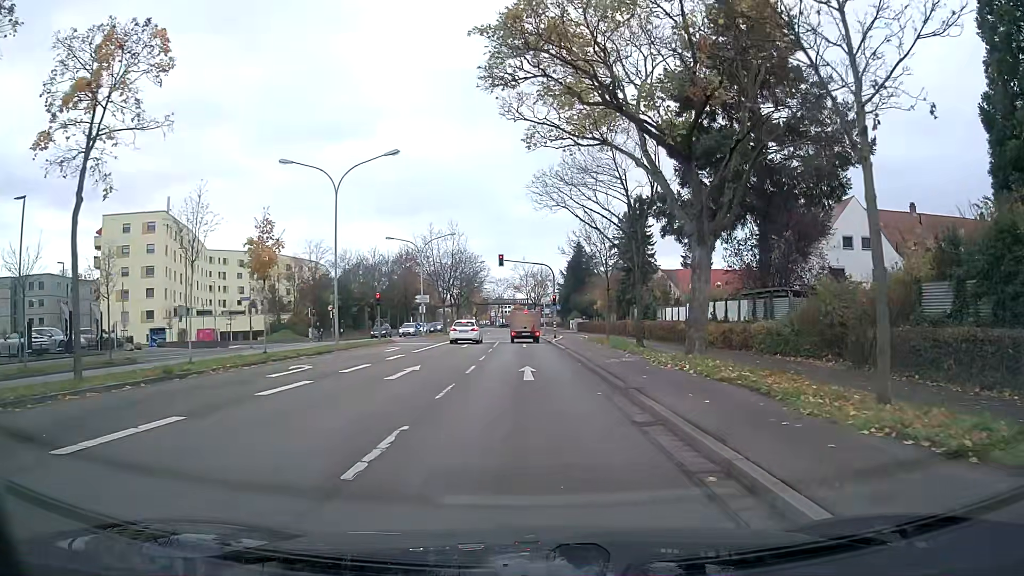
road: primary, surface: asphalt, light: Day
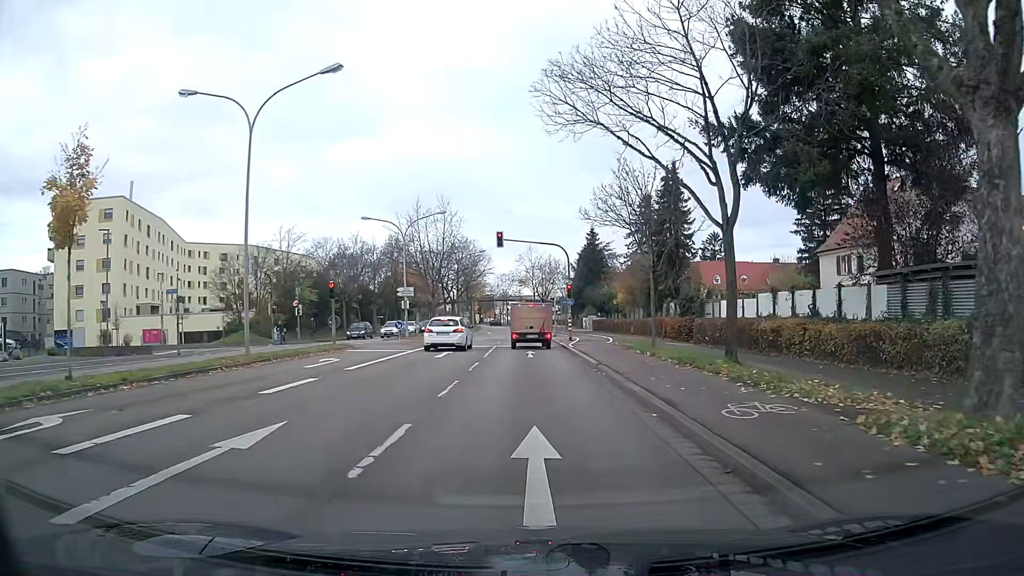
(-0.1, +12.0) m; 0°
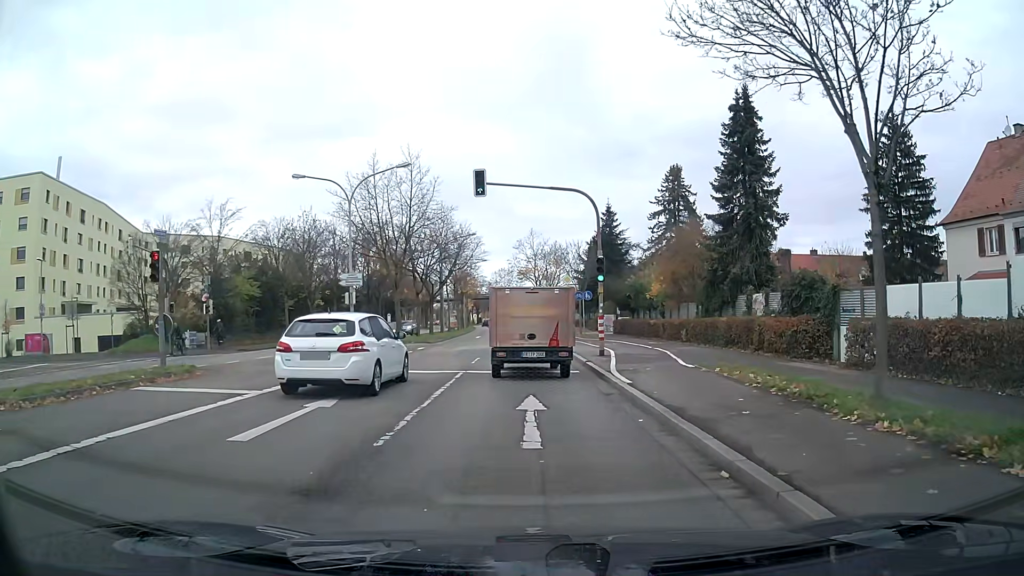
(0.0, +16.5) m; 0°
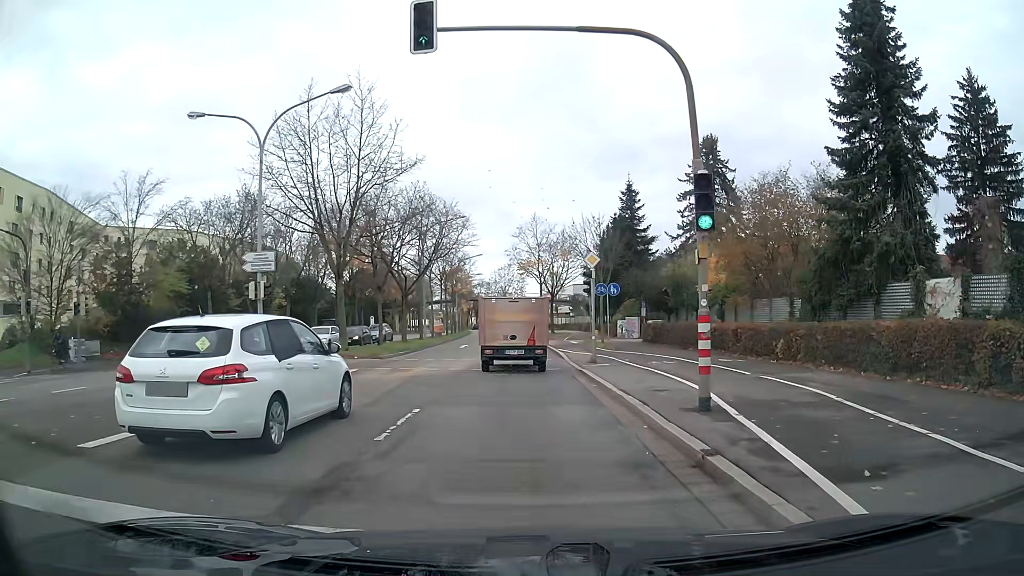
(0.0, +13.4) m; 0°
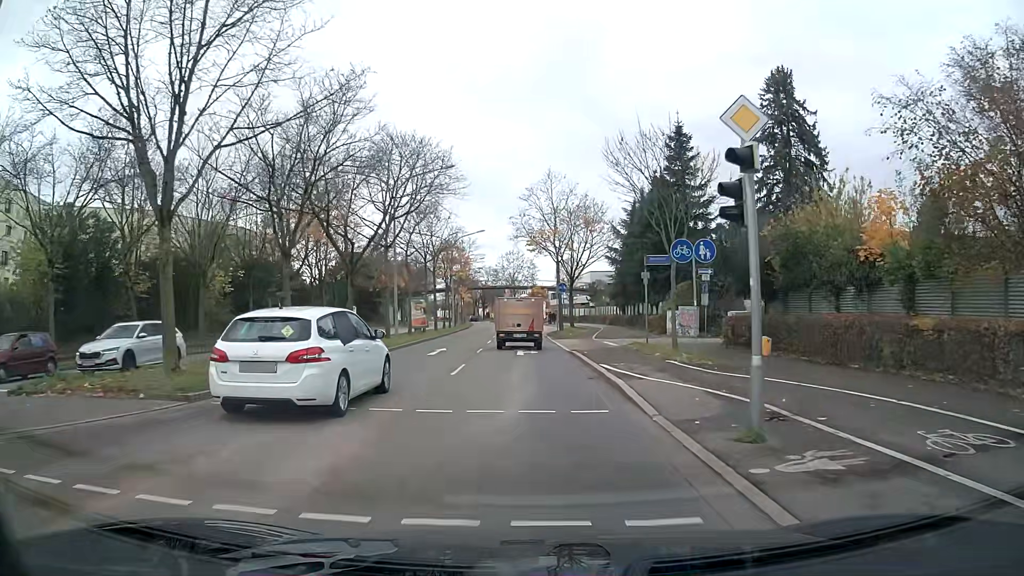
(-0.1, +15.9) m; -1°
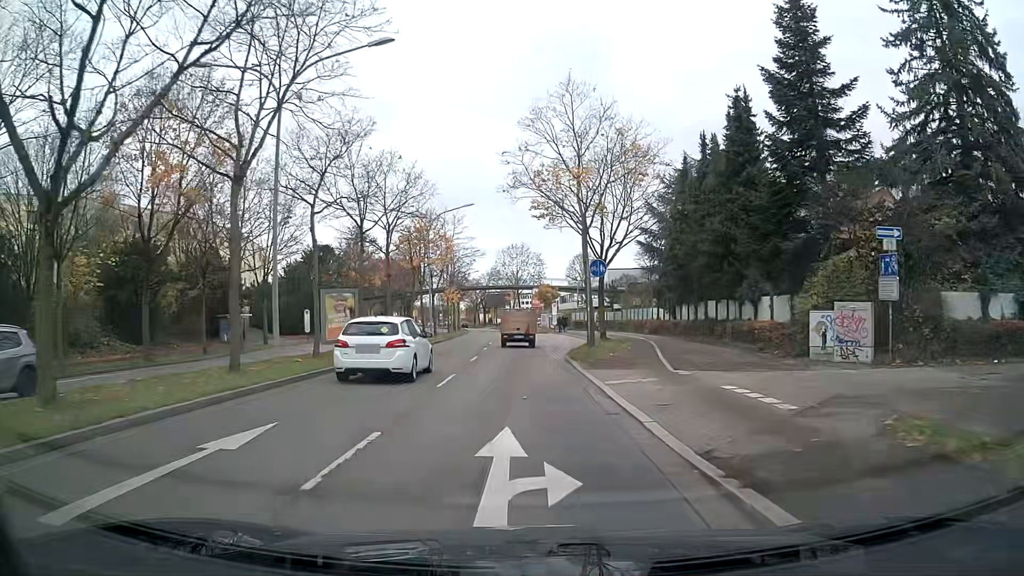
(-0.1, +19.6) m; -1°
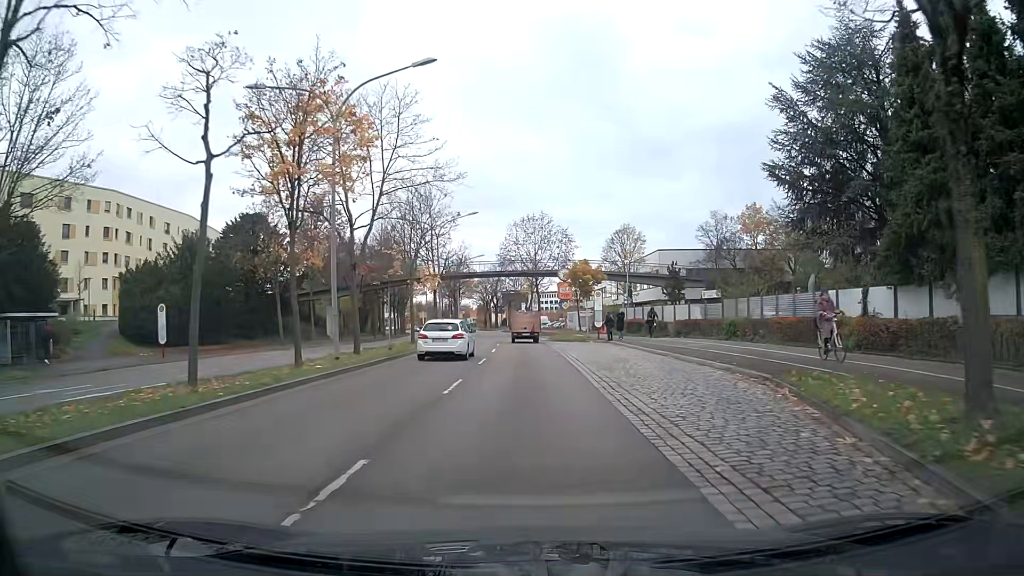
(-0.4, +29.0) m; -1°
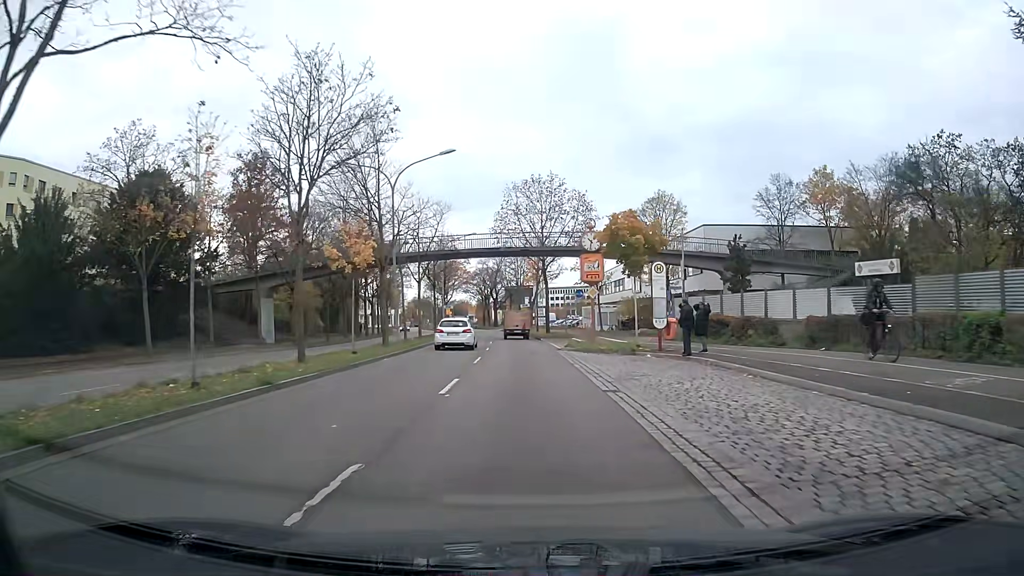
(0.0, +18.9) m; 0°
